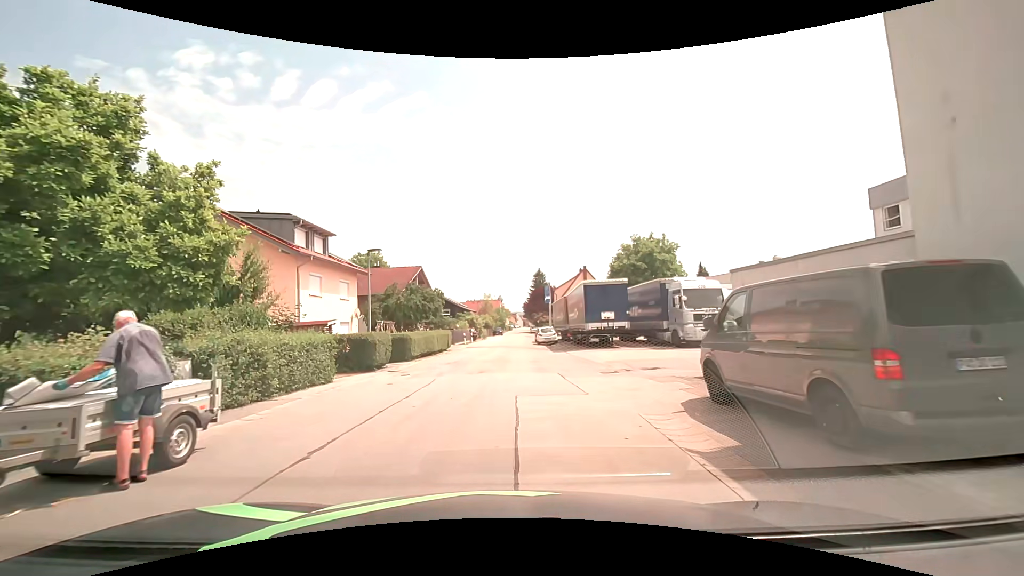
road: residential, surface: asphalt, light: Day
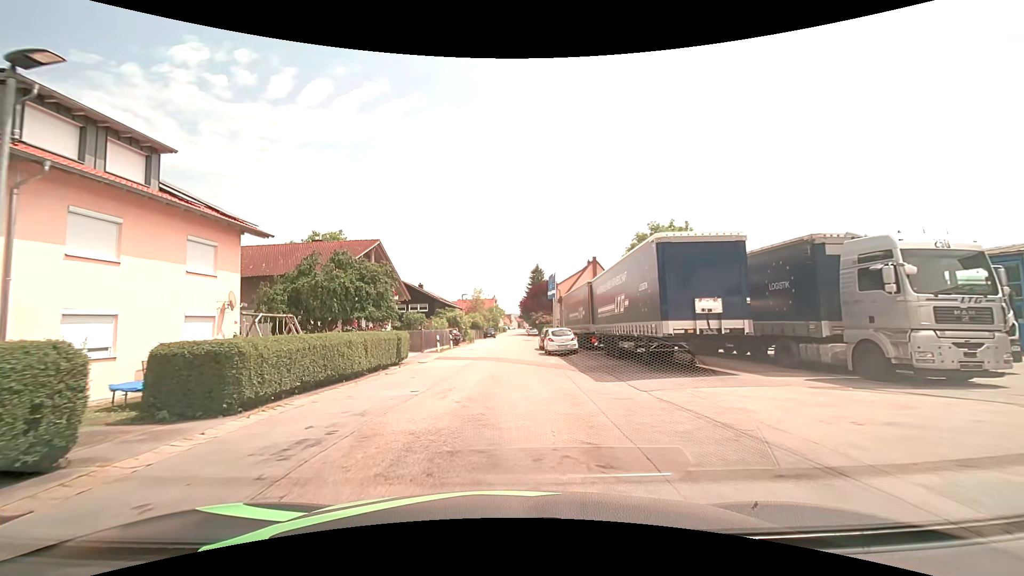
(0.0, +15.3) m; +1°
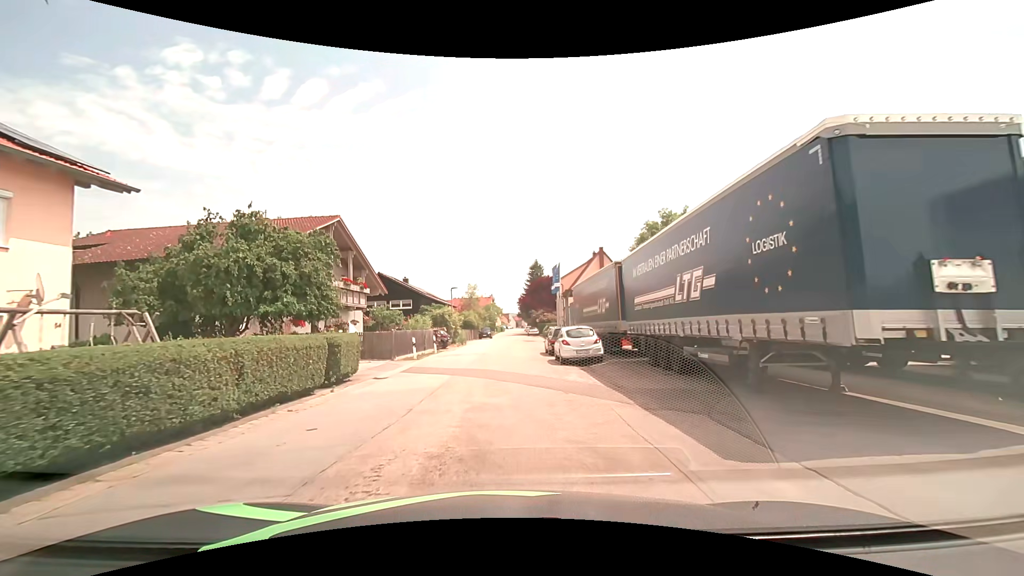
(0.0, +8.0) m; 0°
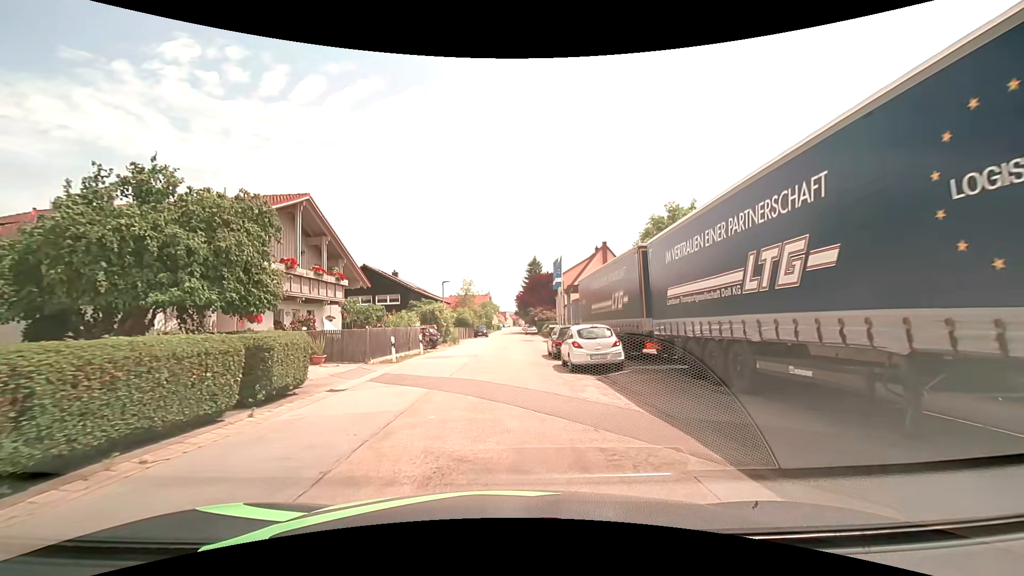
(0.0, +4.0) m; 0°
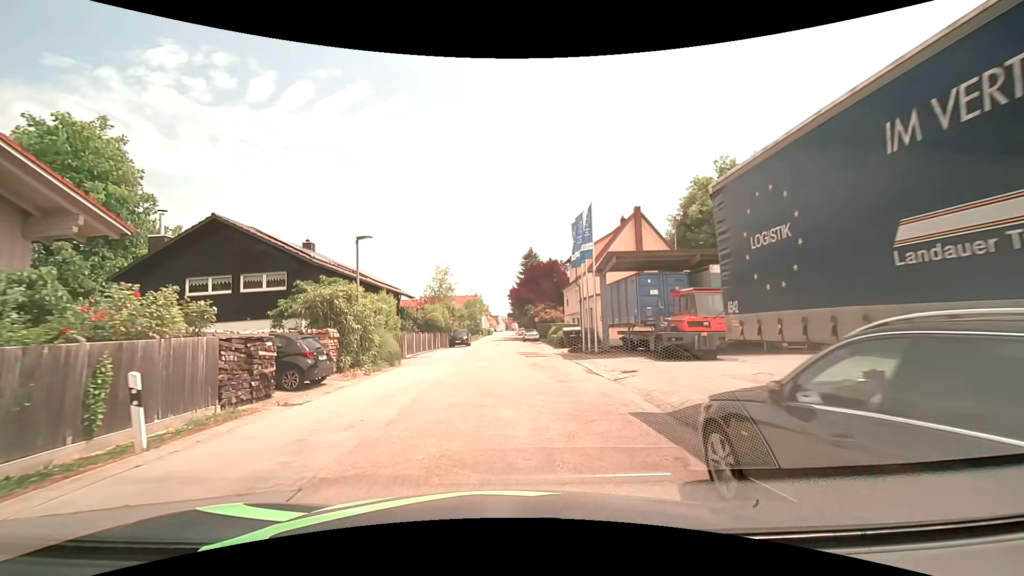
(+0.3, +20.9) m; +1°
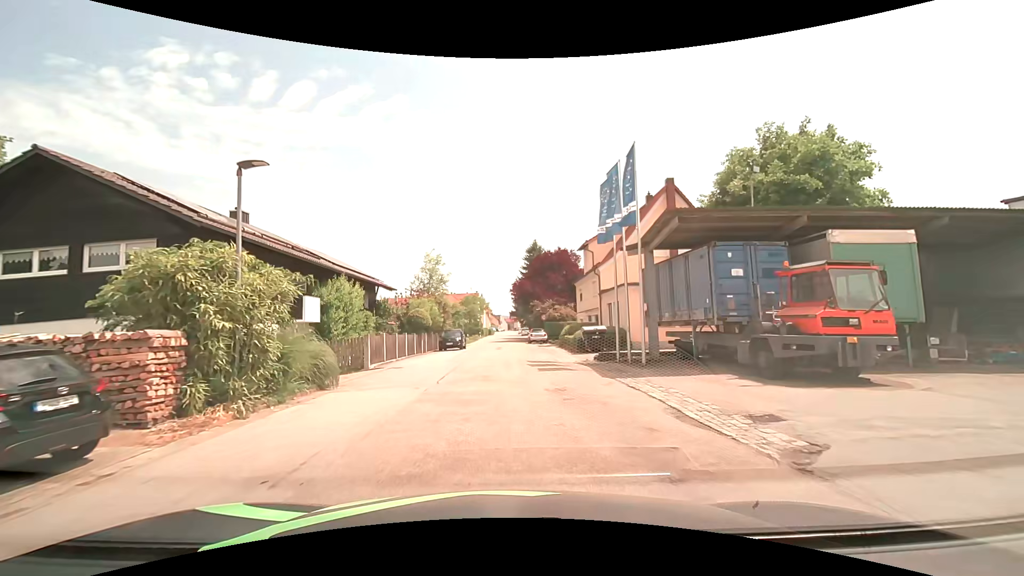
(0.0, +8.5) m; 0°
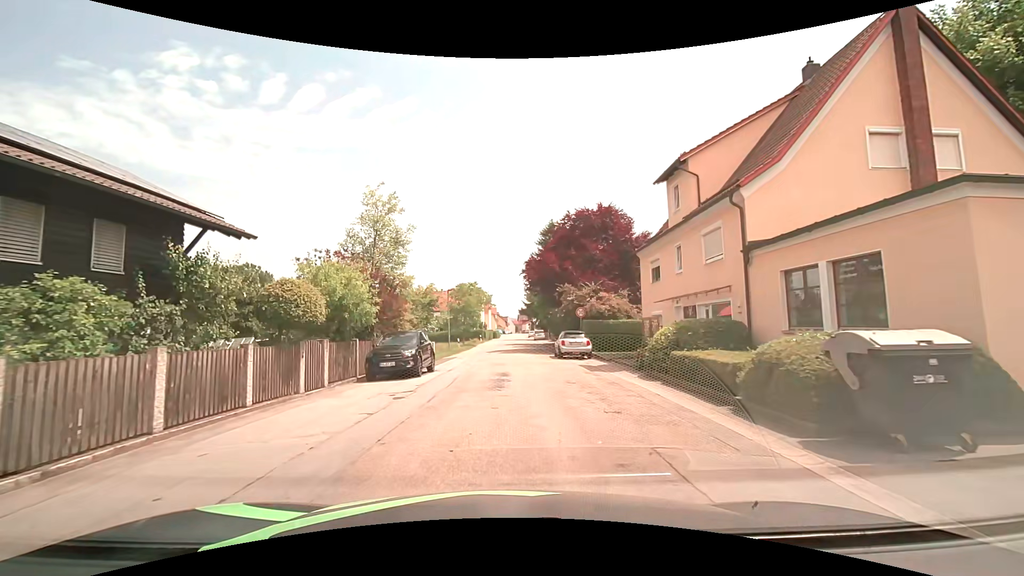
(-0.2, +21.4) m; -1°
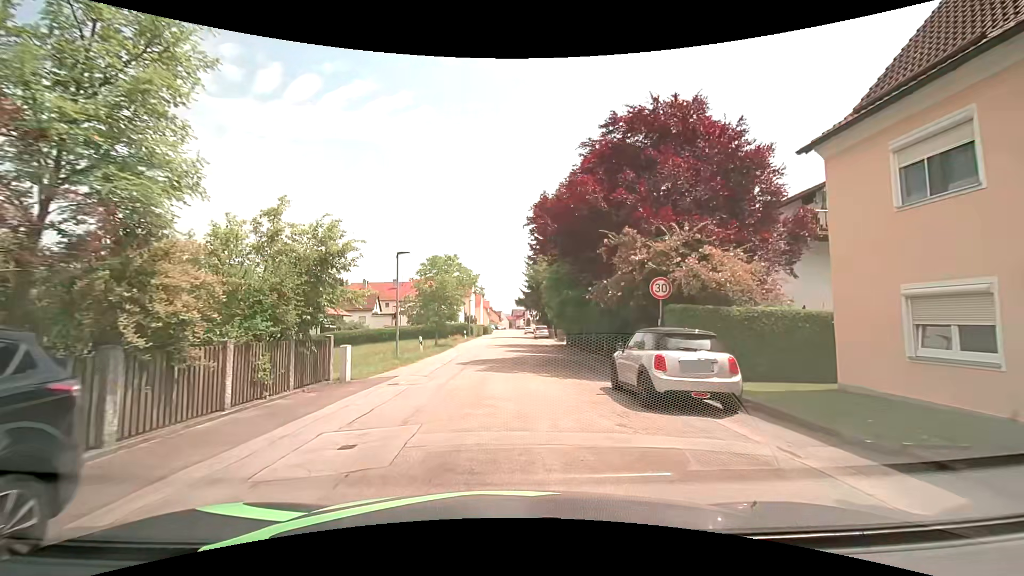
(-0.1, +16.8) m; 0°
(0, +10) (0, +20) (0, +30) (+1, +40) (+1, +50) (+1, +60) (+1, +70) (+1, +80) (+1, +90) (+1, +100) m
